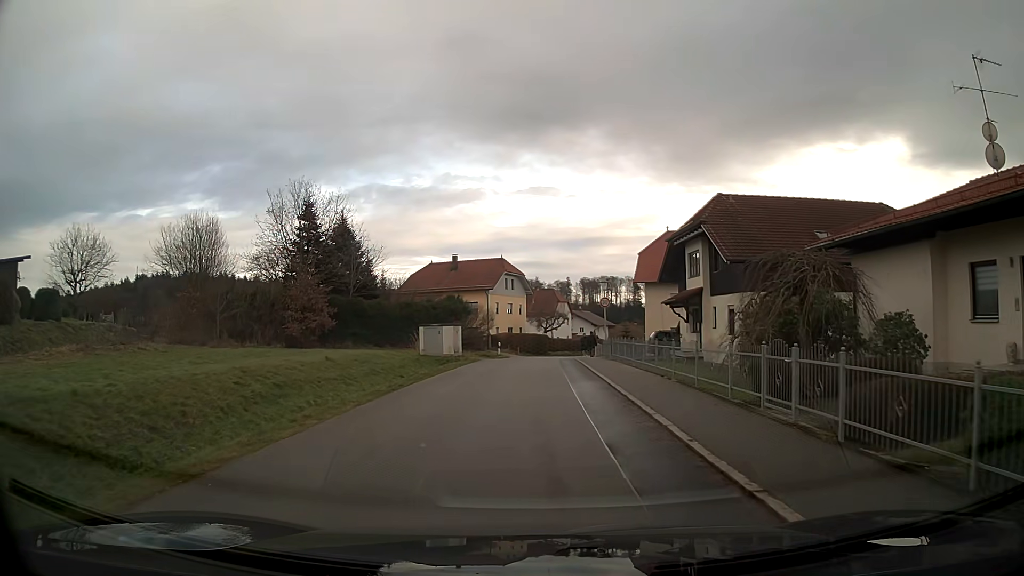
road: residential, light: Day
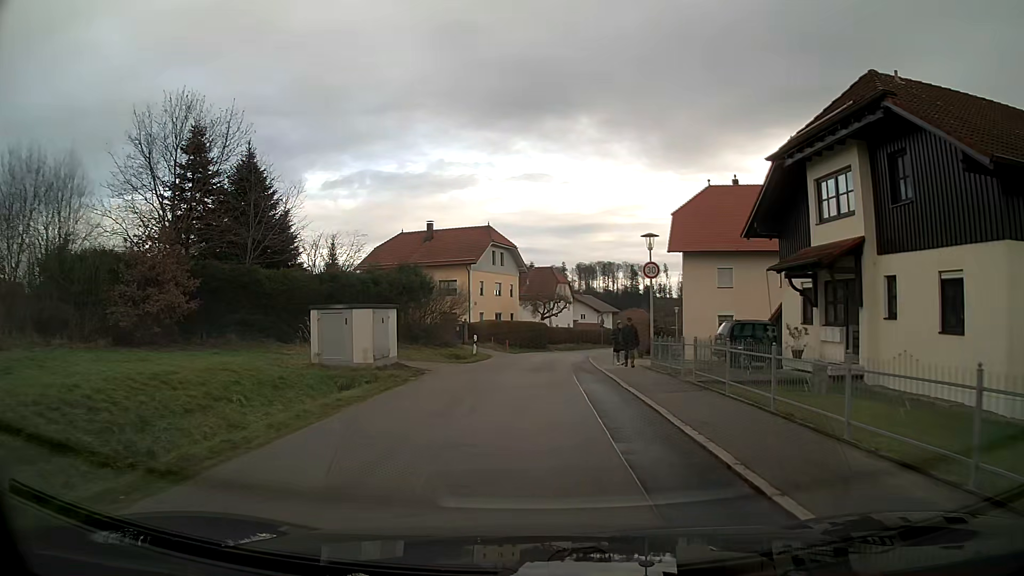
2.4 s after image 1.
(0.0, +16.9) m; +1°
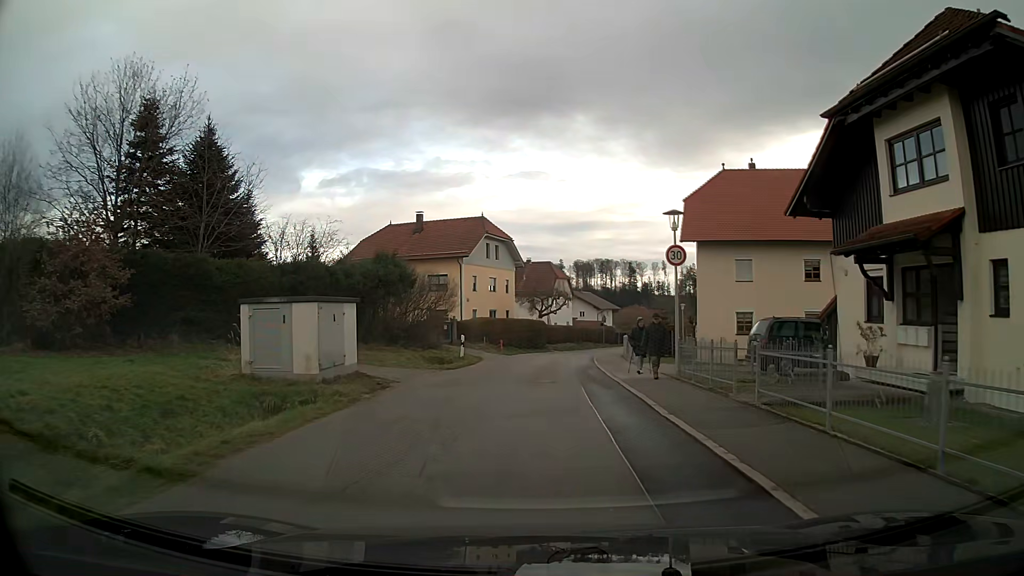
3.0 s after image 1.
(0.0, +4.5) m; 0°
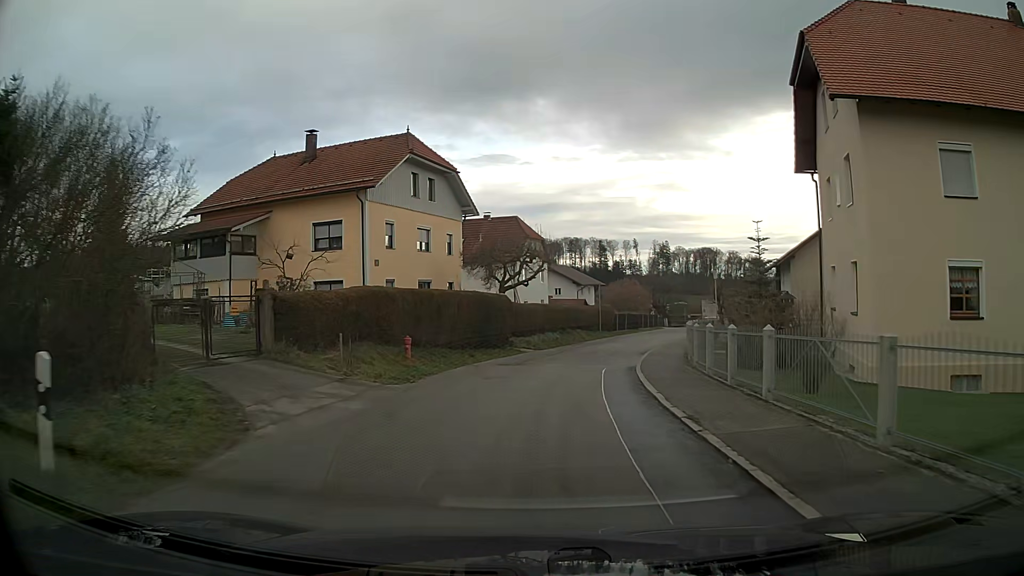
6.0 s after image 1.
(+0.5, +23.4) m; +3°
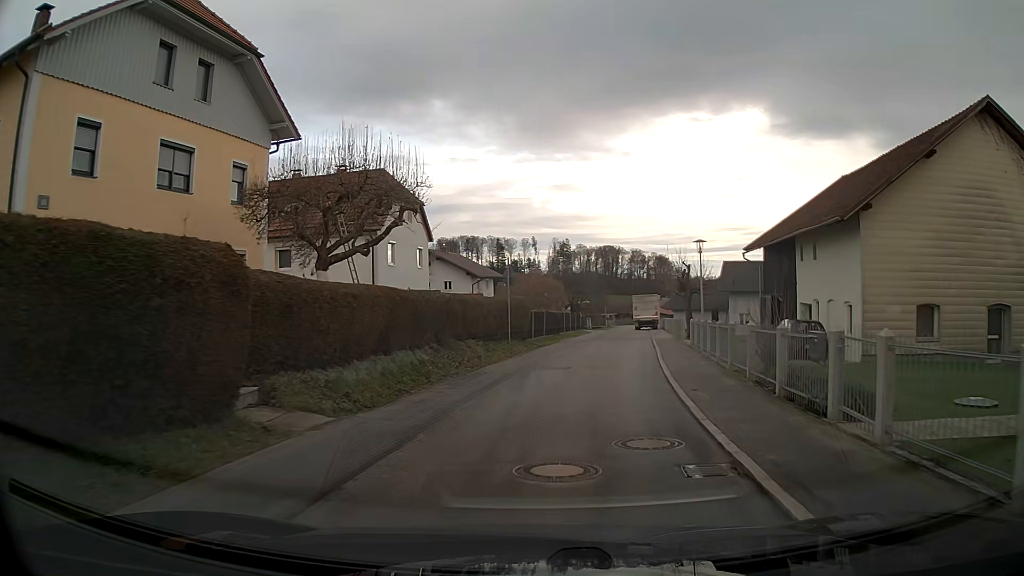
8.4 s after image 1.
(+1.3, +19.1) m; +9°
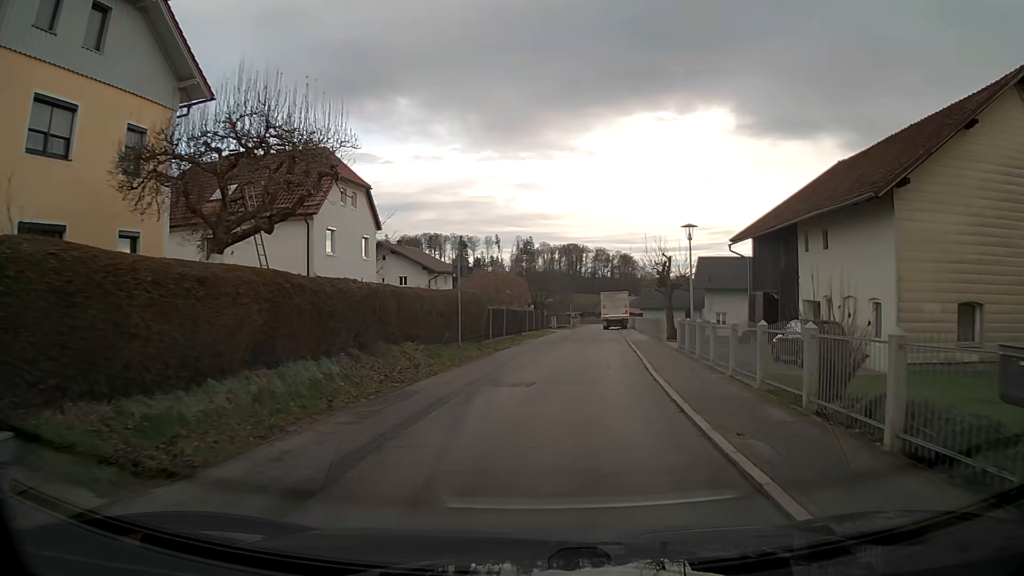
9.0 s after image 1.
(+0.1, +4.6) m; +3°
(0, +10) (+1, +20) (+2, +30) (+3, +40) (+3, +50) (+3, +60) (+4, +70) (+6, +80) (+8, +90) (+9, +99) m
